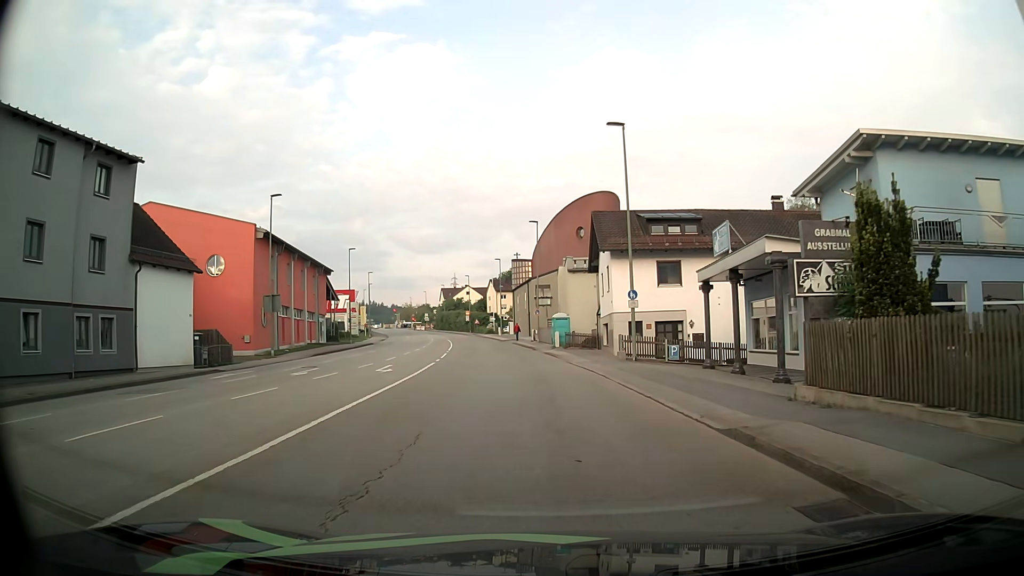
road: tertiary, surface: asphalt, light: Day
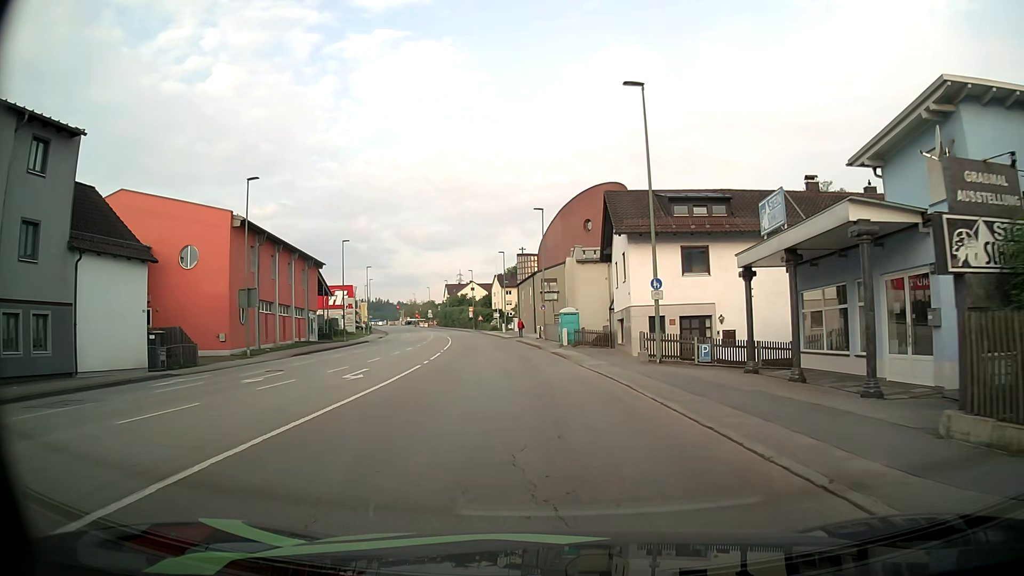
(0.0, +4.6) m; -2°
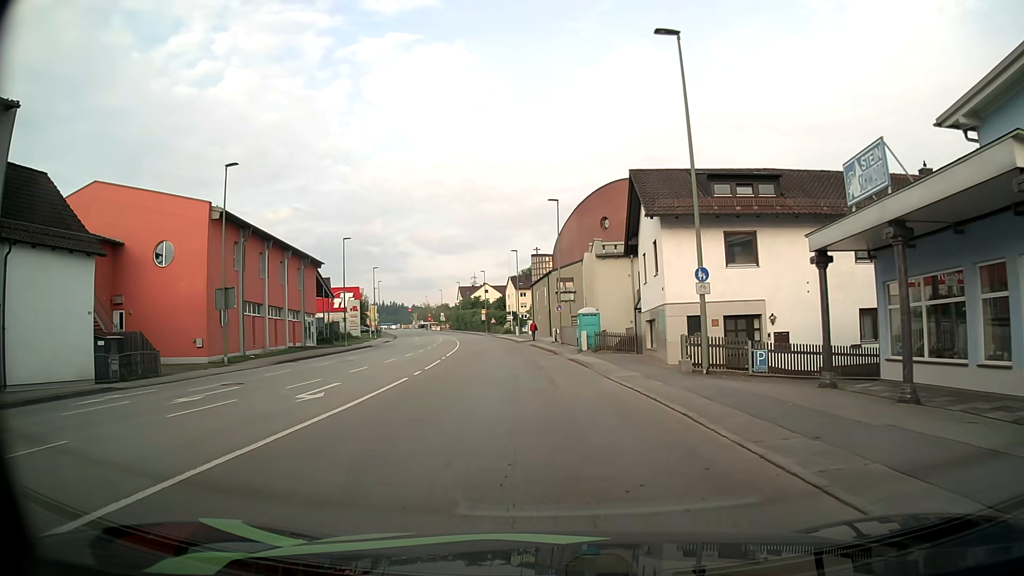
(+0.1, +4.8) m; +1°
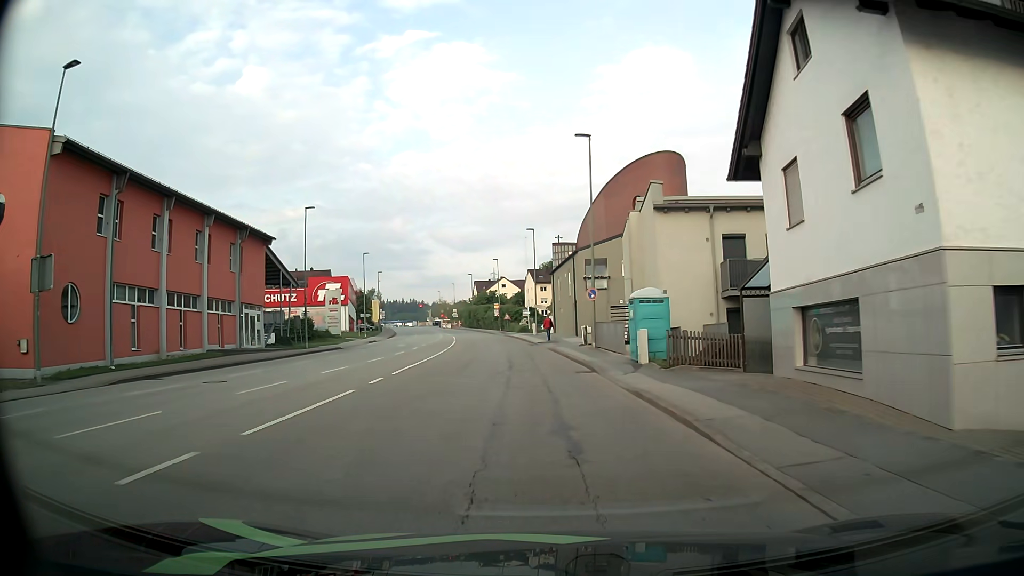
(-0.6, +16.1) m; -3°
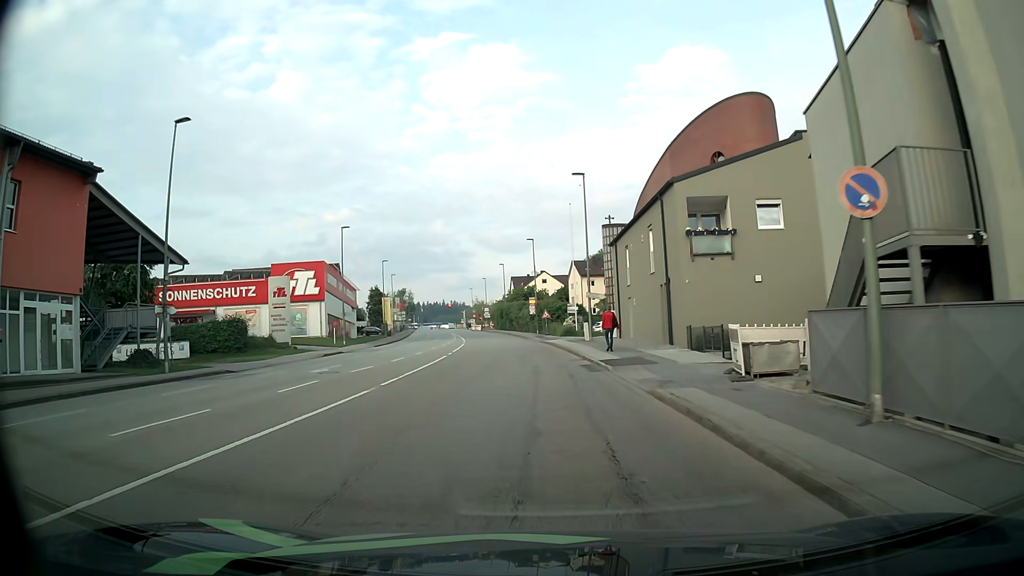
(-0.9, +24.4) m; -4°
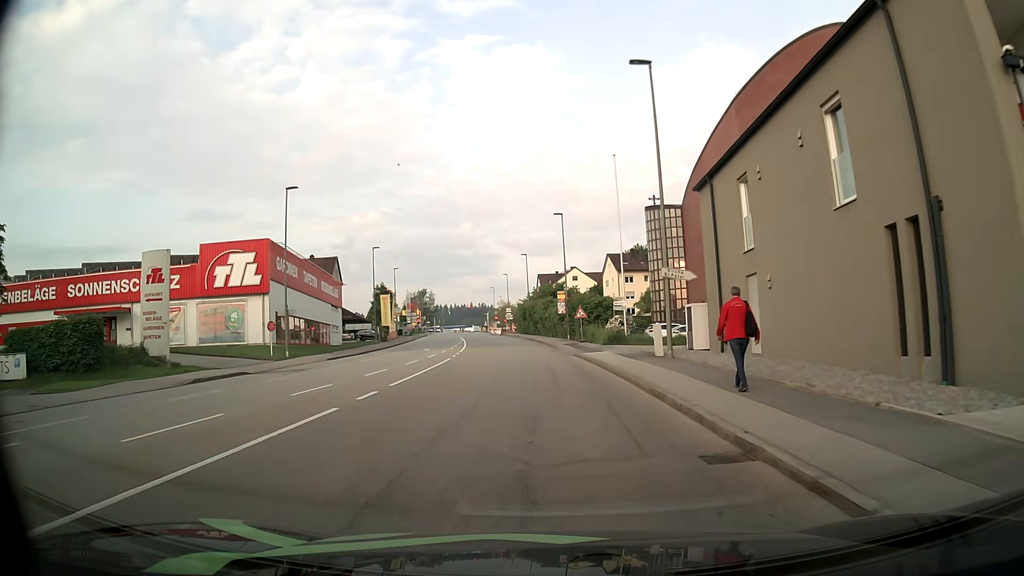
(-0.1, +18.7) m; -2°
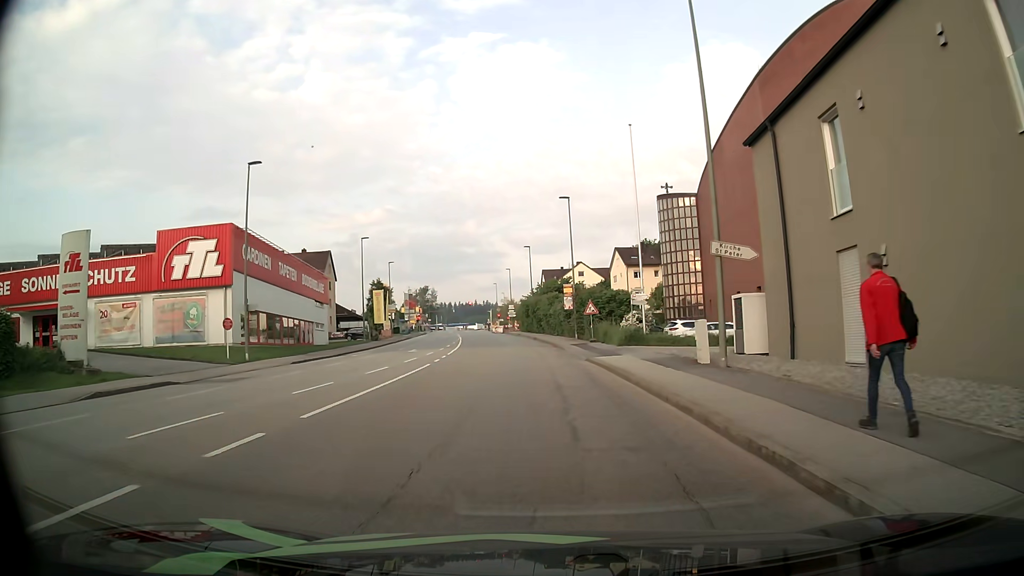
(0.0, +6.2) m; 0°
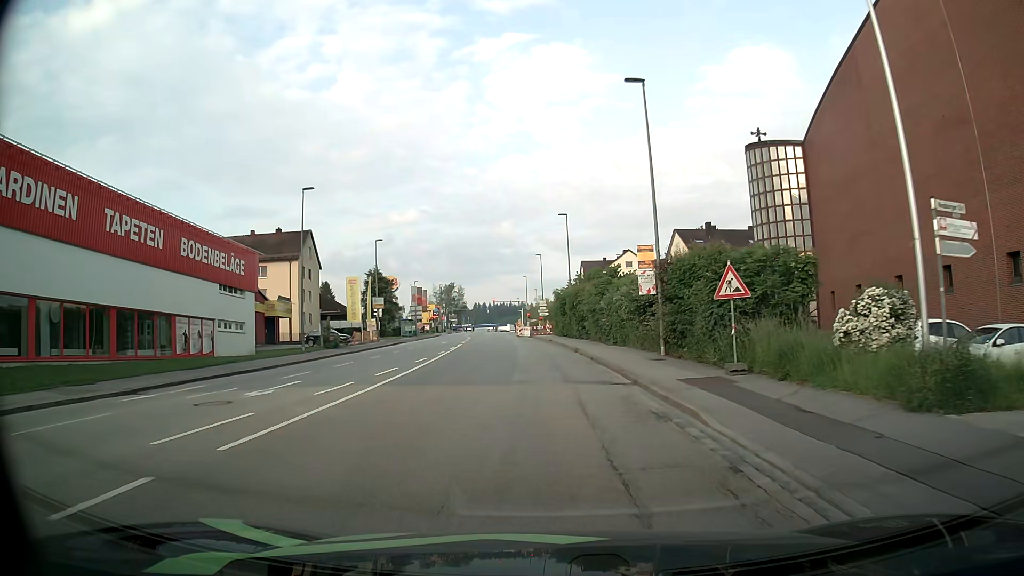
(-0.7, +24.9) m; -3°
(0, +10) (0, +20) (-1, +30) (-1, +40) (-2, +50) (-4, +60) (-5, +70) (-6, +80) (-7, +90) (-8, +100) m
